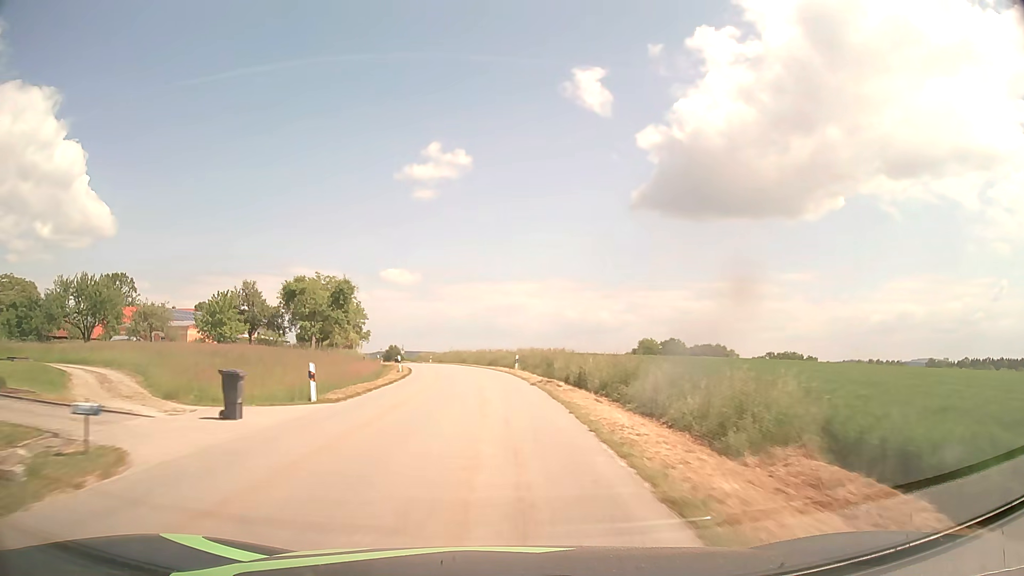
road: tertiary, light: Day
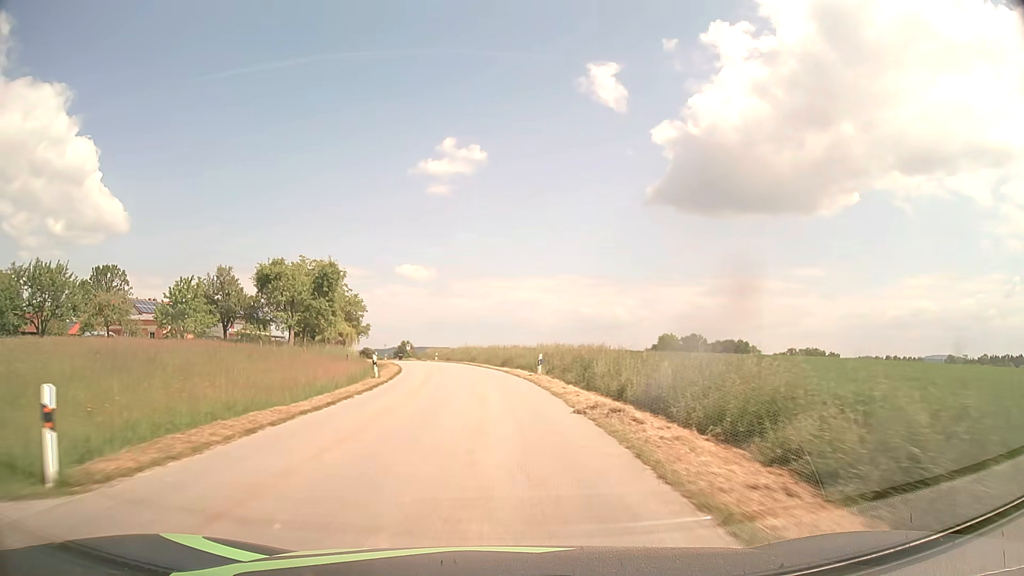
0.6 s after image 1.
(0.0, +11.7) m; -1°
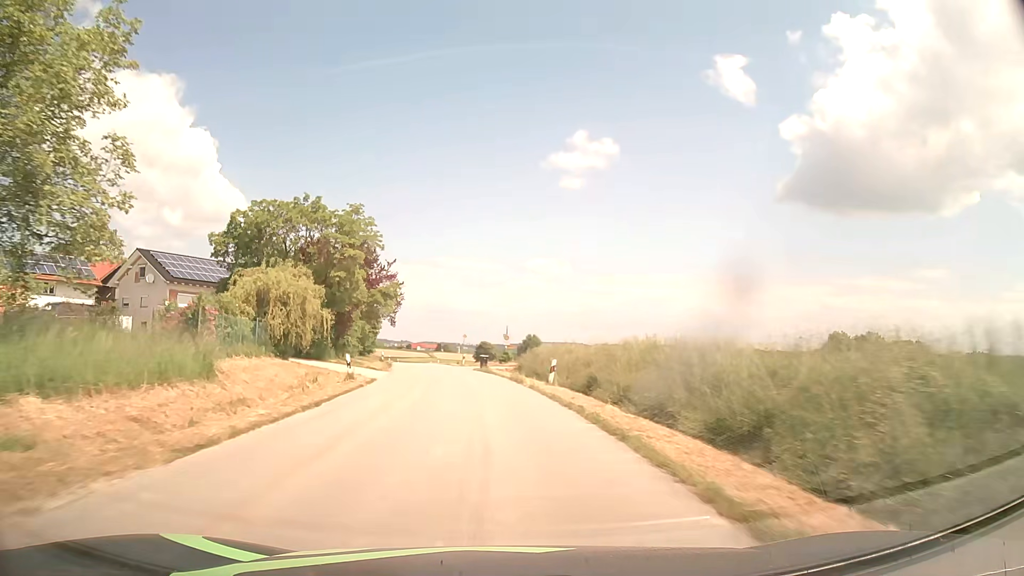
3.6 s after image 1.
(-4.8, +54.9) m; -11°
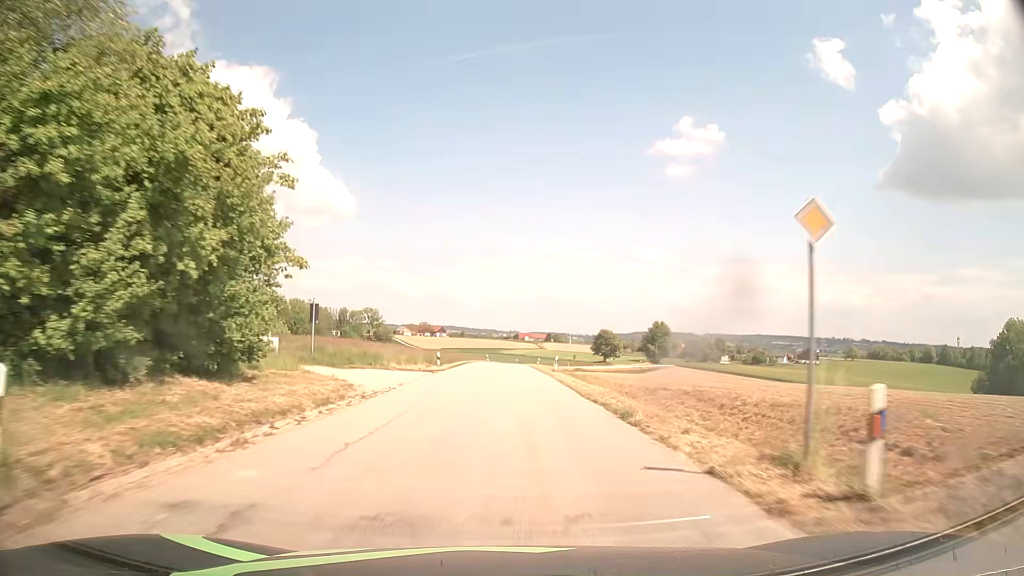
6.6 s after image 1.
(-5.7, +54.2) m; -10°
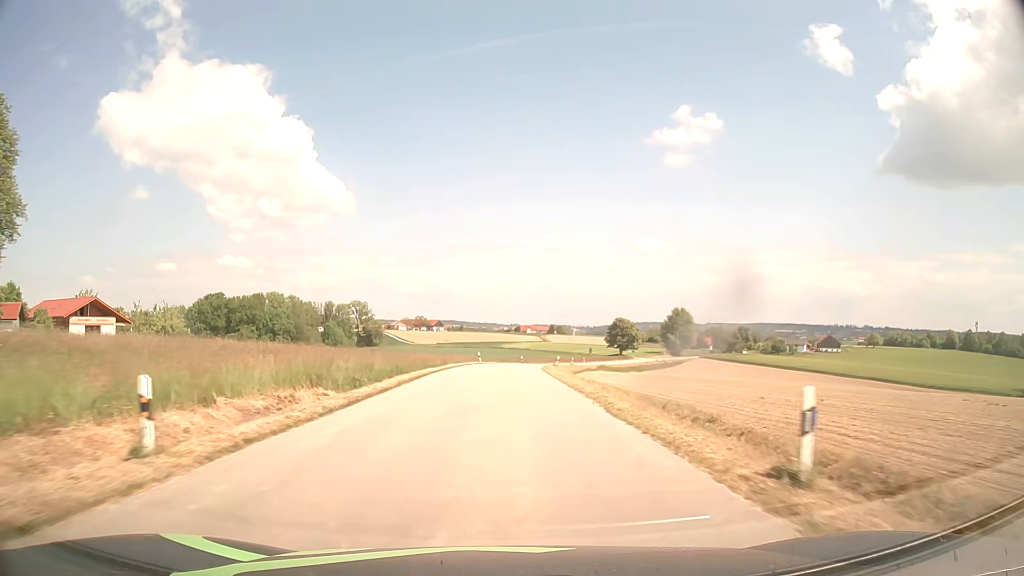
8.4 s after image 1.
(+0.1, +32.7) m; 0°
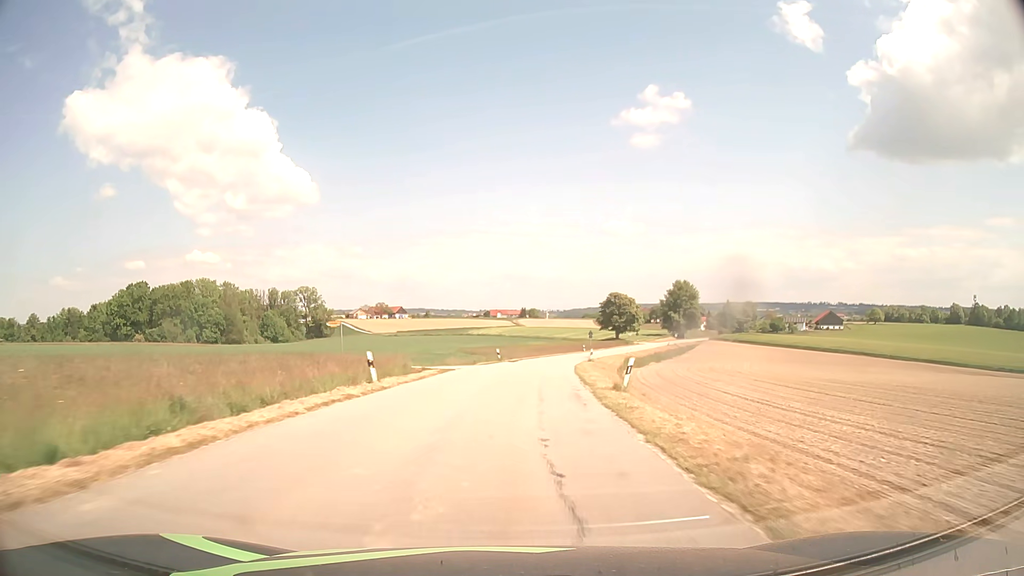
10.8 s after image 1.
(+0.5, +43.6) m; +3°
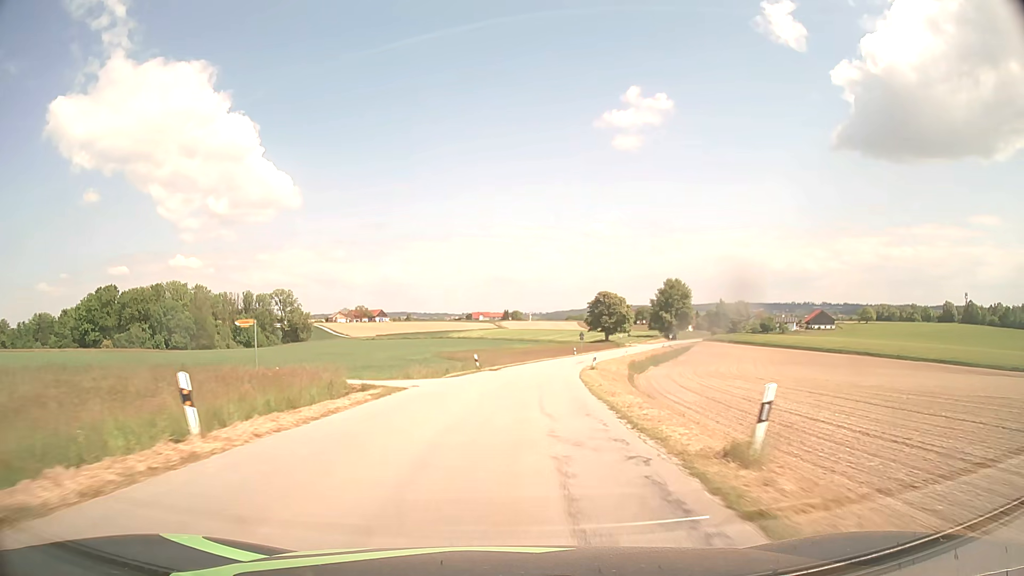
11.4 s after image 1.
(+0.1, +10.9) m; +1°
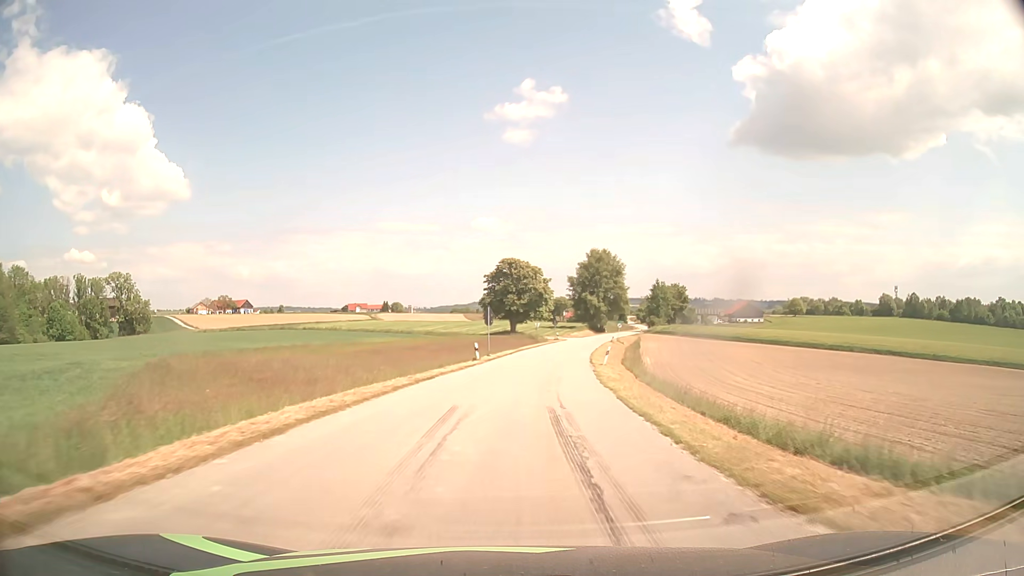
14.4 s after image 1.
(+4.5, +54.2) m; +10°
(0, +10) (+1, +20) (+2, +30) (+3, +40) (+4, +50) (+6, +60) (+7, +70) (+9, +79) (+11, +89) (+14, +99) m
